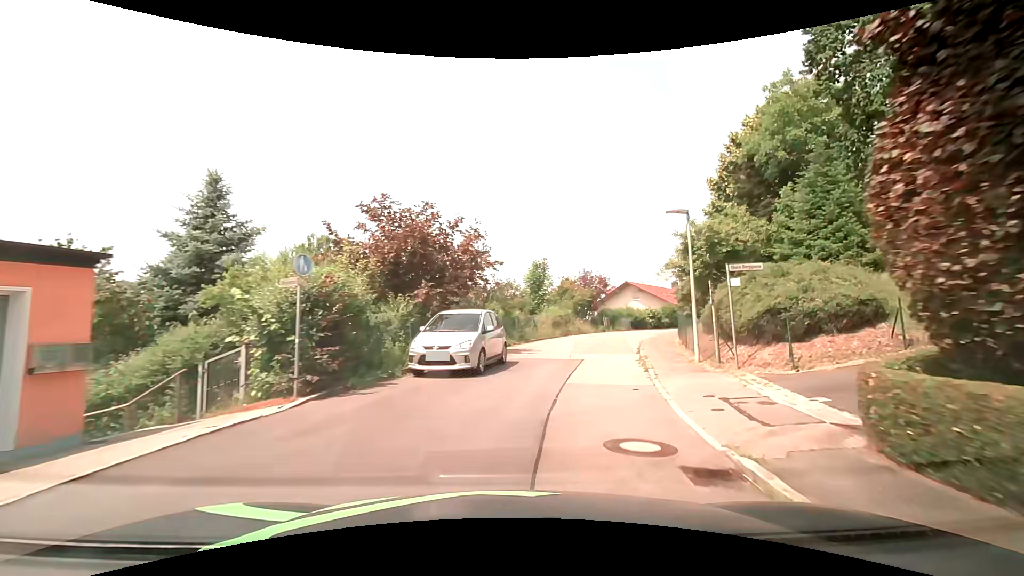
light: Day
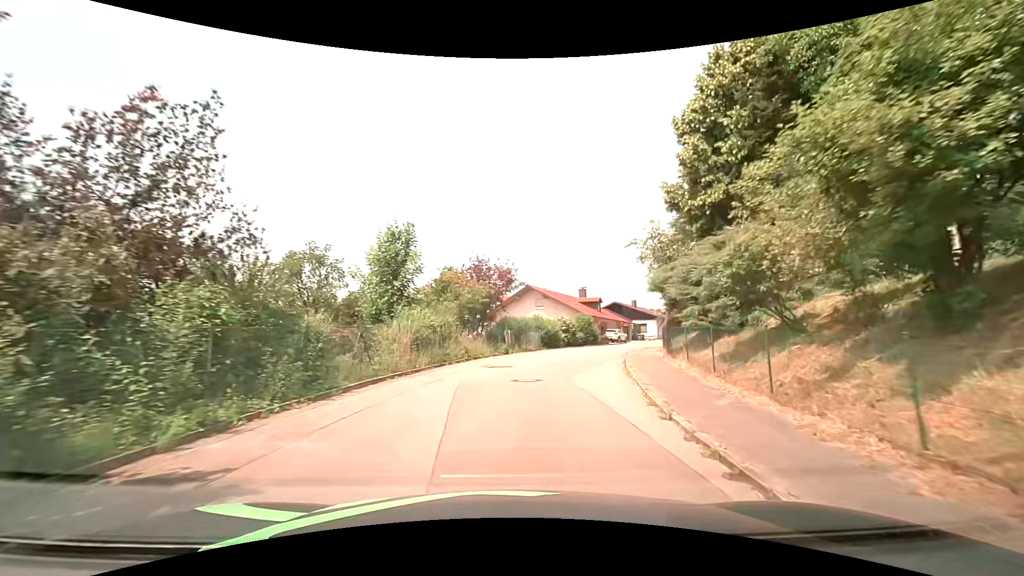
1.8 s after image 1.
(+2.0, +16.2) m; +13°
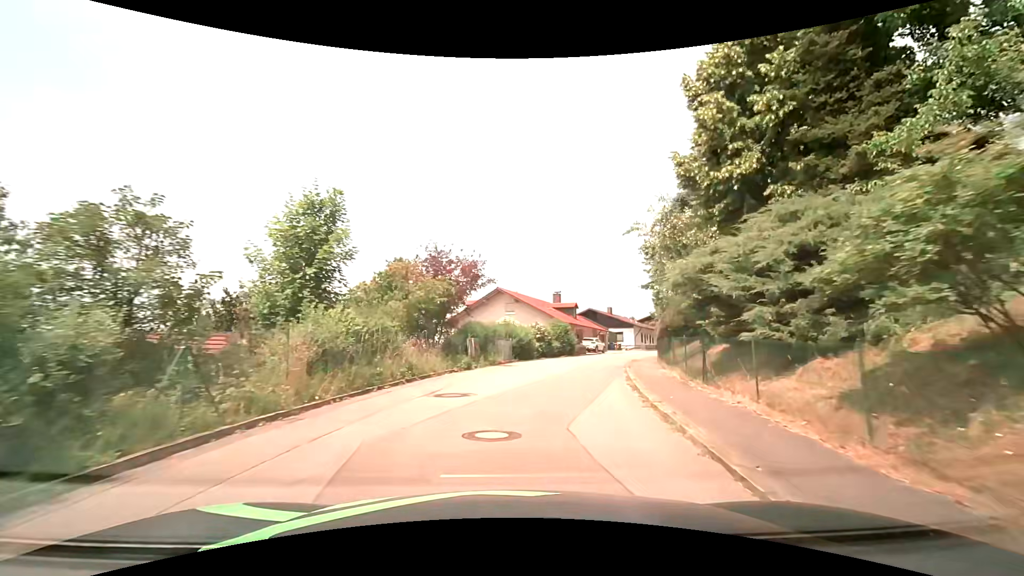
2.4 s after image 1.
(+0.2, +5.5) m; +3°
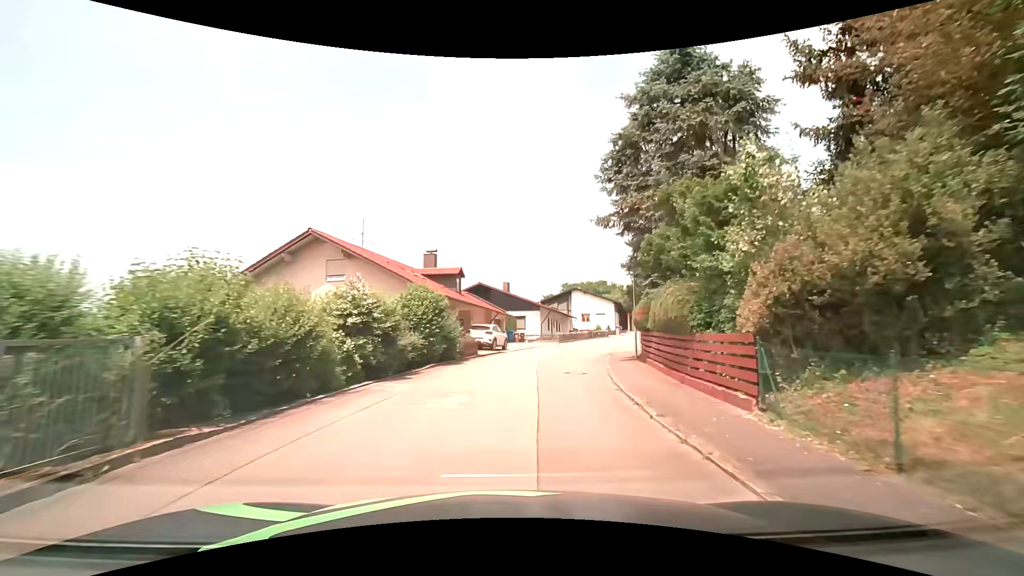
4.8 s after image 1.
(+2.9, +22.0) m; +14°
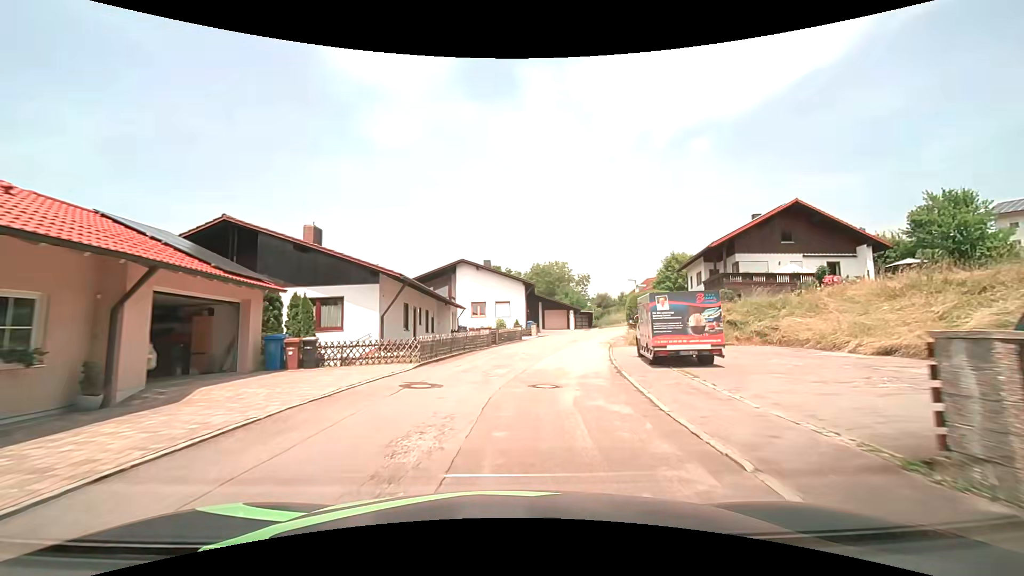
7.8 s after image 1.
(+3.2, +28.8) m; +12°
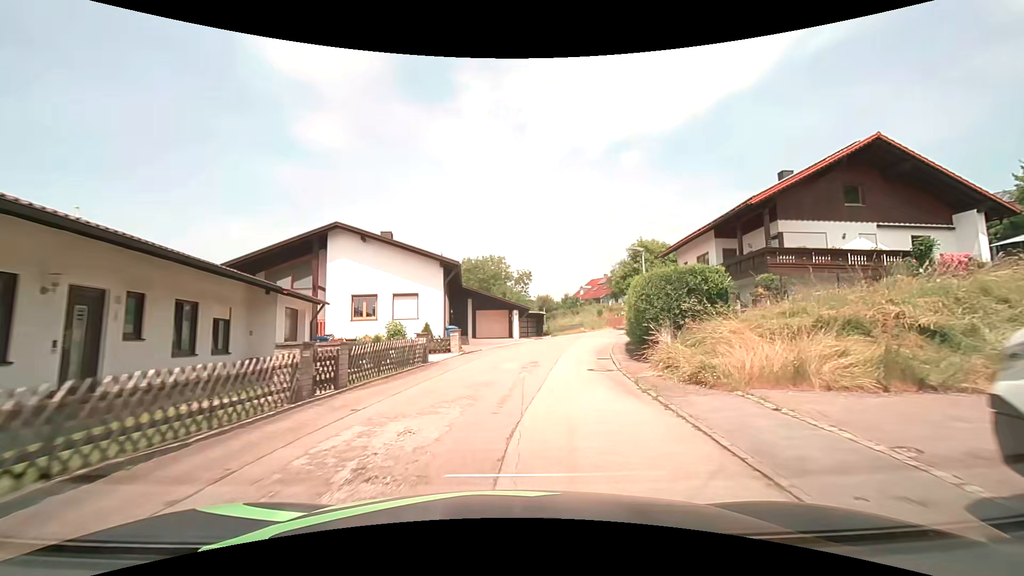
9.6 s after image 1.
(+1.5, +17.3) m; +9°
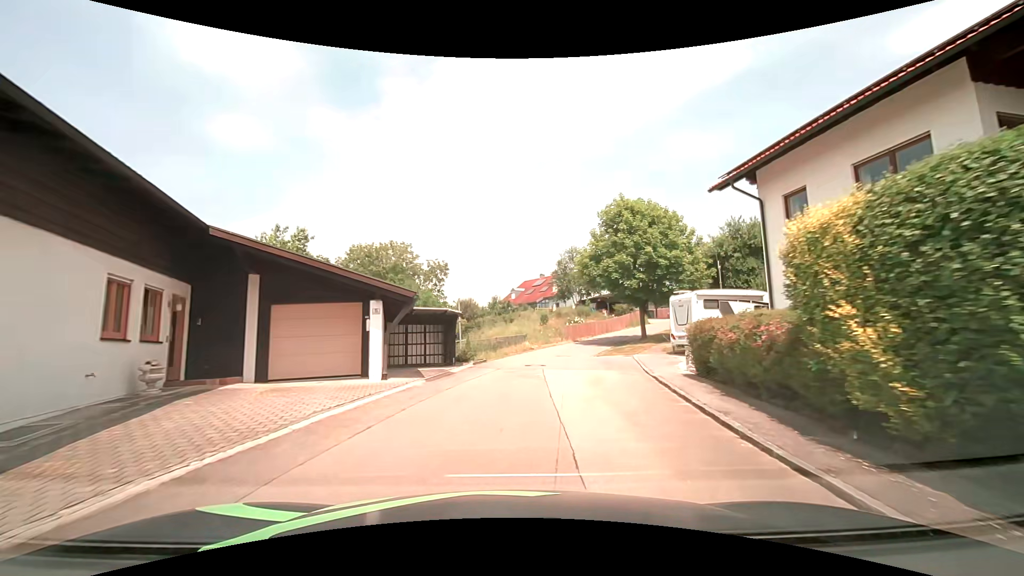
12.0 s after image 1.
(+1.8, +22.6) m; +9°
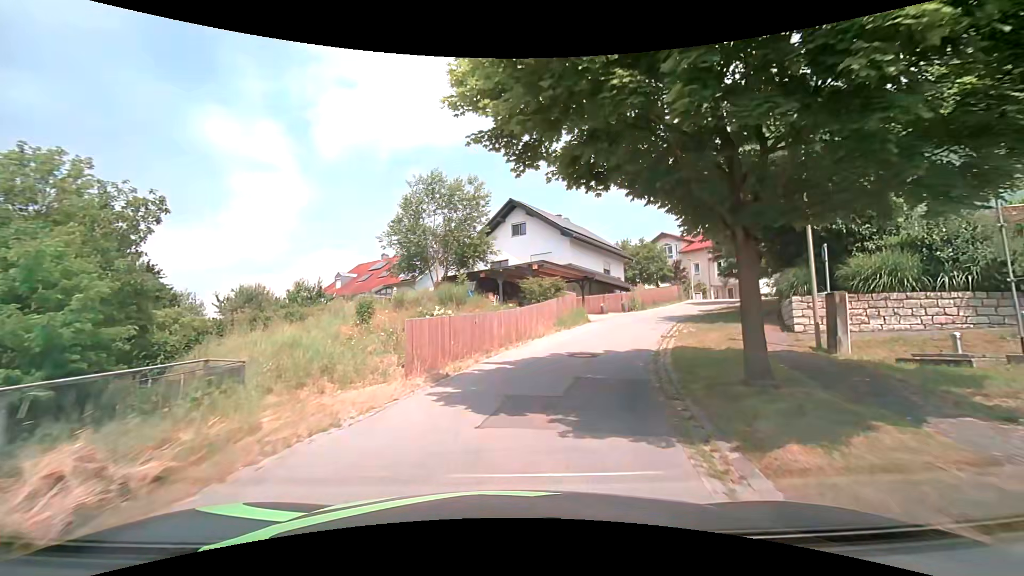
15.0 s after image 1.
(+2.8, +27.0) m; +16°
